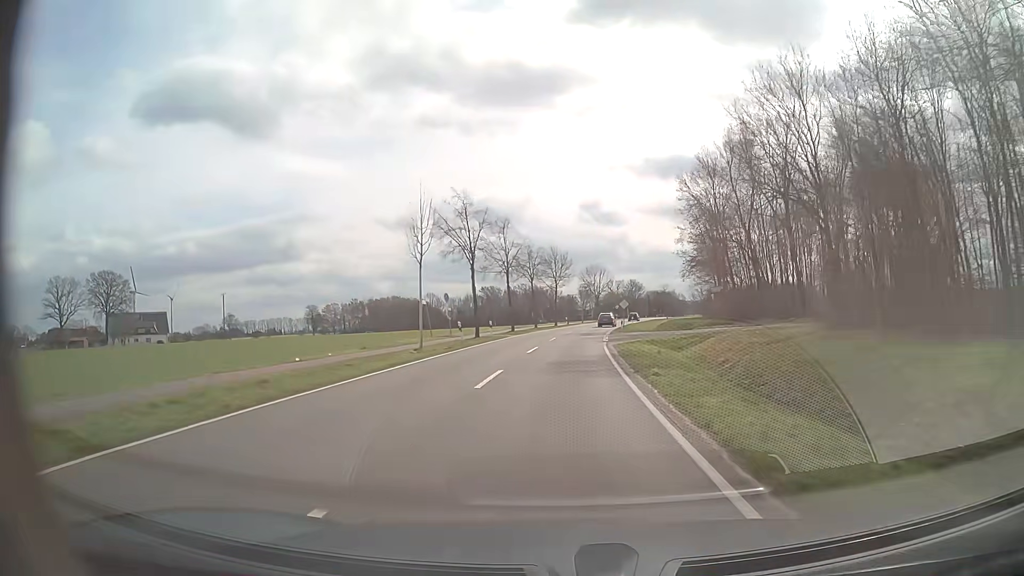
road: tertiary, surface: asphalt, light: Day
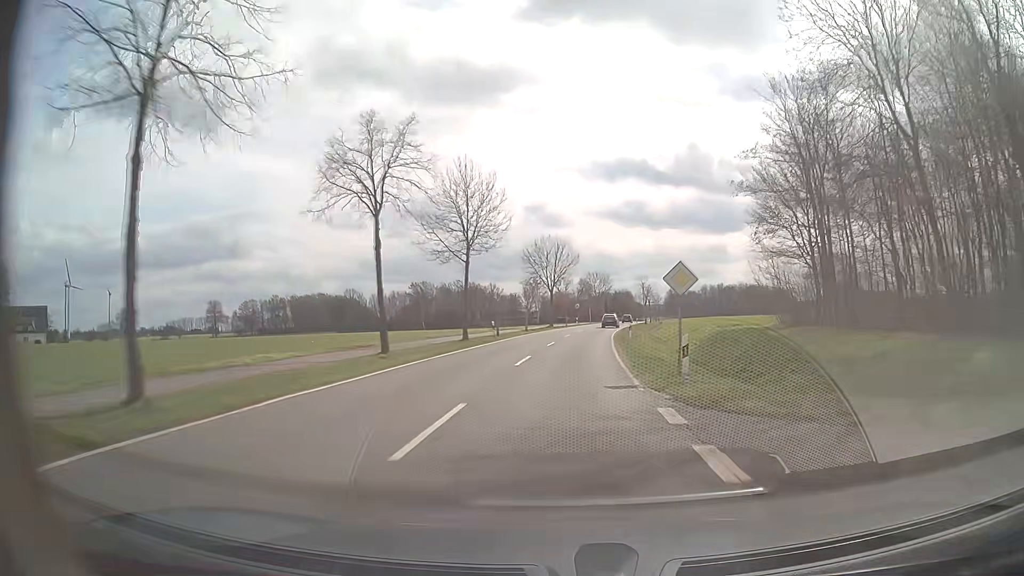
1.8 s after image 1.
(+1.6, +42.3) m; +5°
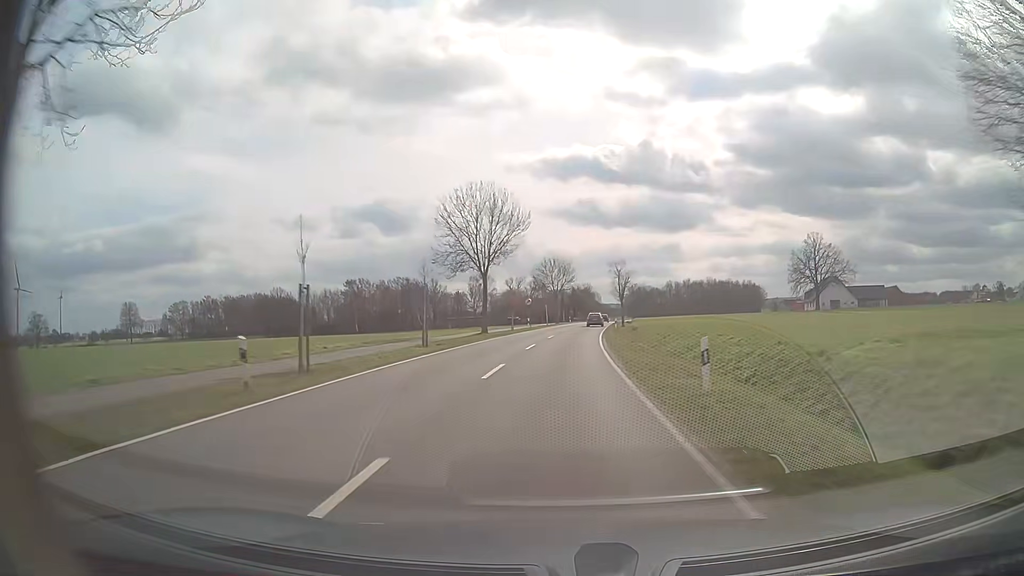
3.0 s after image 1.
(+1.1, +28.1) m; +4°
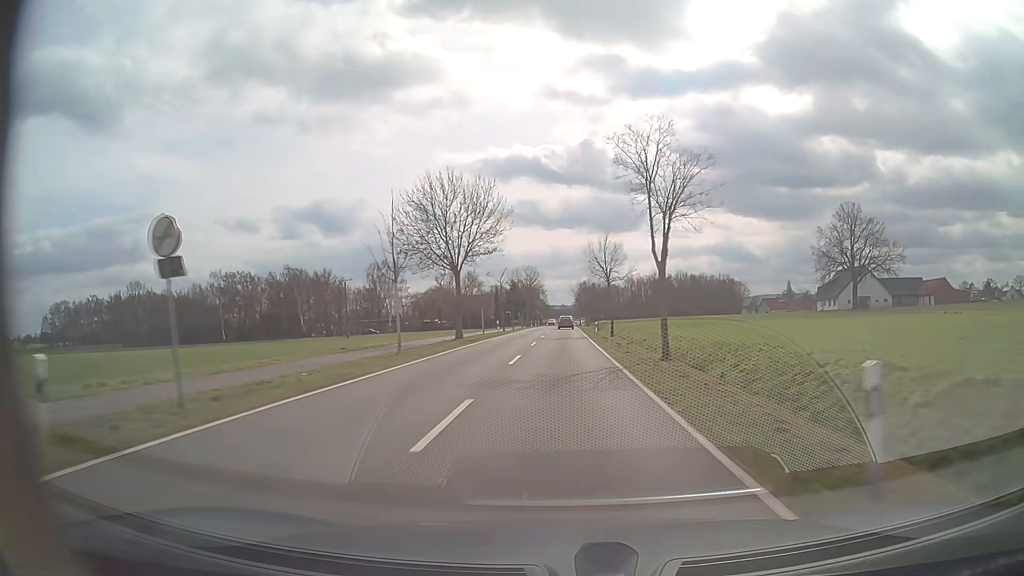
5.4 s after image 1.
(+2.1, +55.5) m; +5°
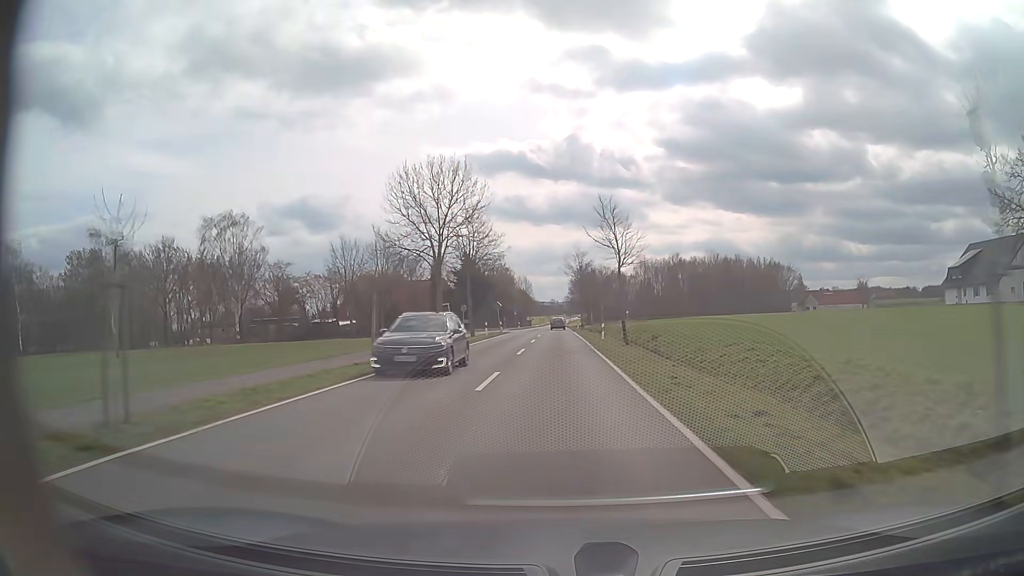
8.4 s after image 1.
(+0.9, +66.5) m; +1°
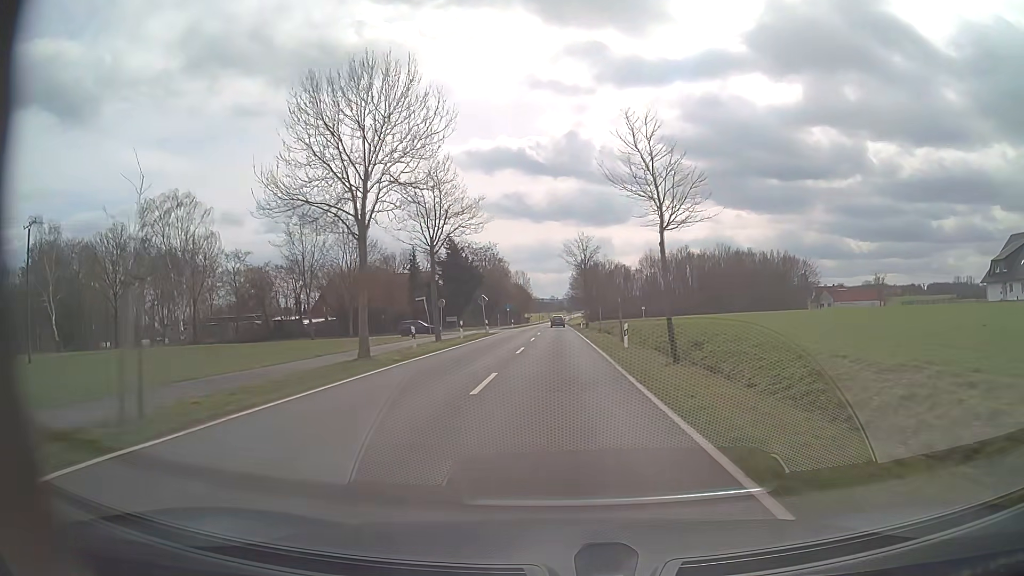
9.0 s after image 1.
(0.0, +12.9) m; 0°
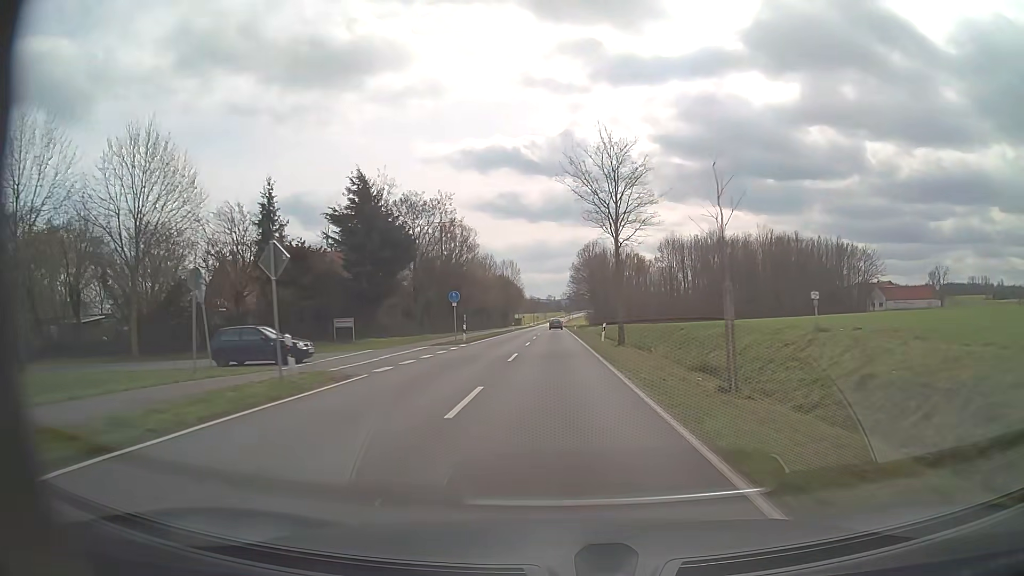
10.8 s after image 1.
(0.0, +38.5) m; 0°
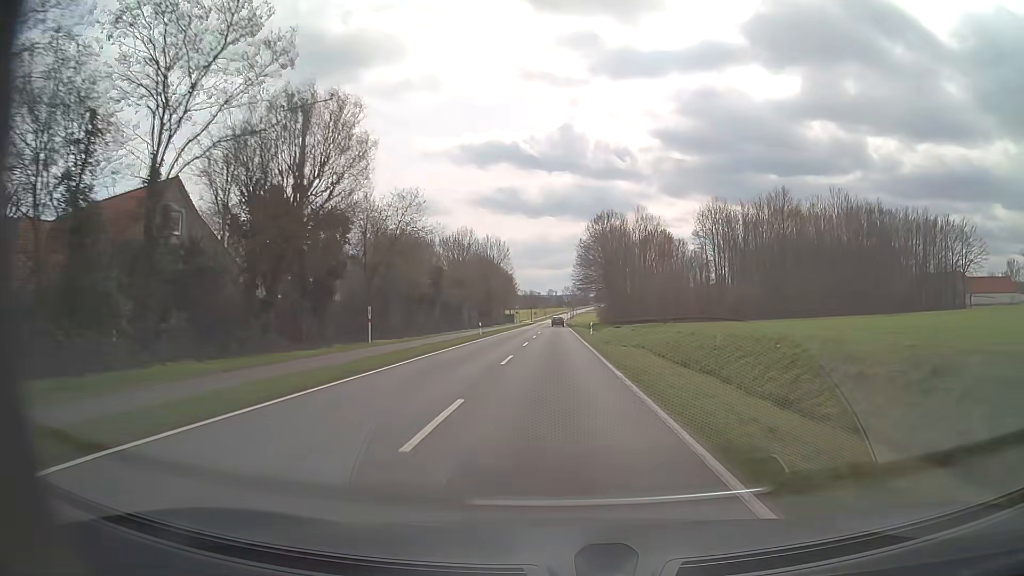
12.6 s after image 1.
(-0.1, +38.5) m; 0°
(0, +10) (0, +20) (0, +30) (0, +40) (0, +50) (0, +60) (0, +70) (0, +80) (0, +90) (0, +100) m
